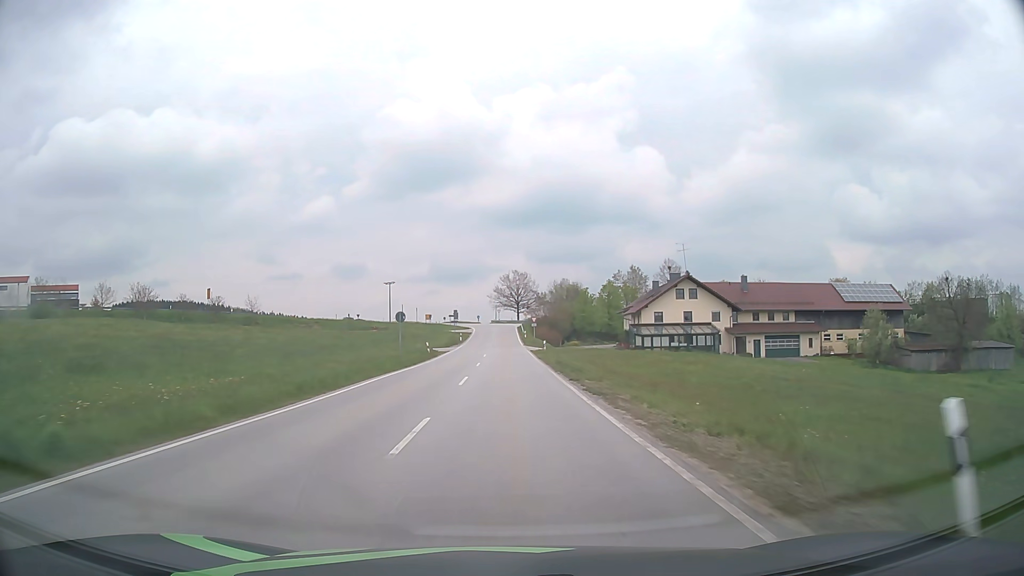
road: secondary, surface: asphalt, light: Day
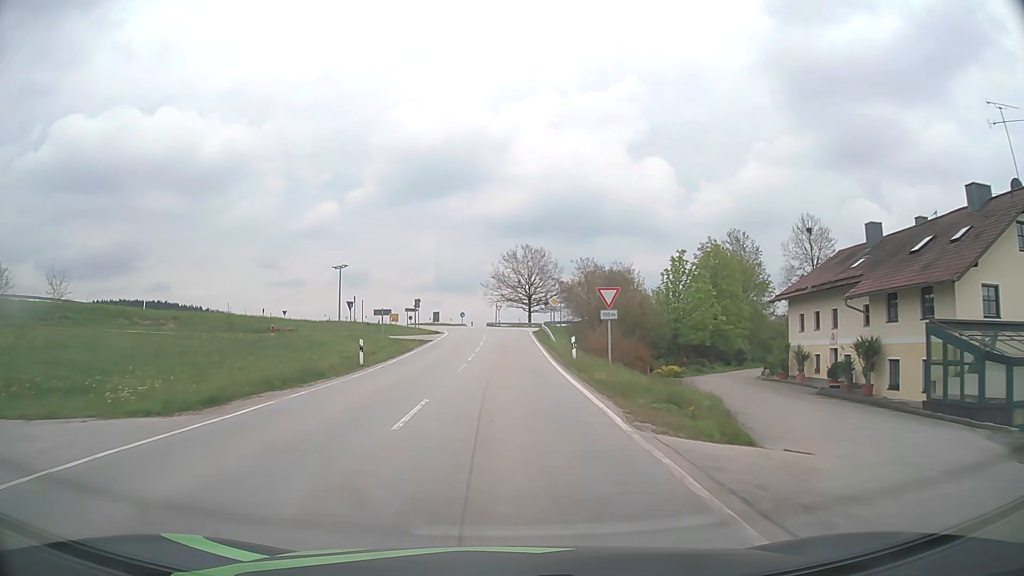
(-0.1, +58.6) m; 0°
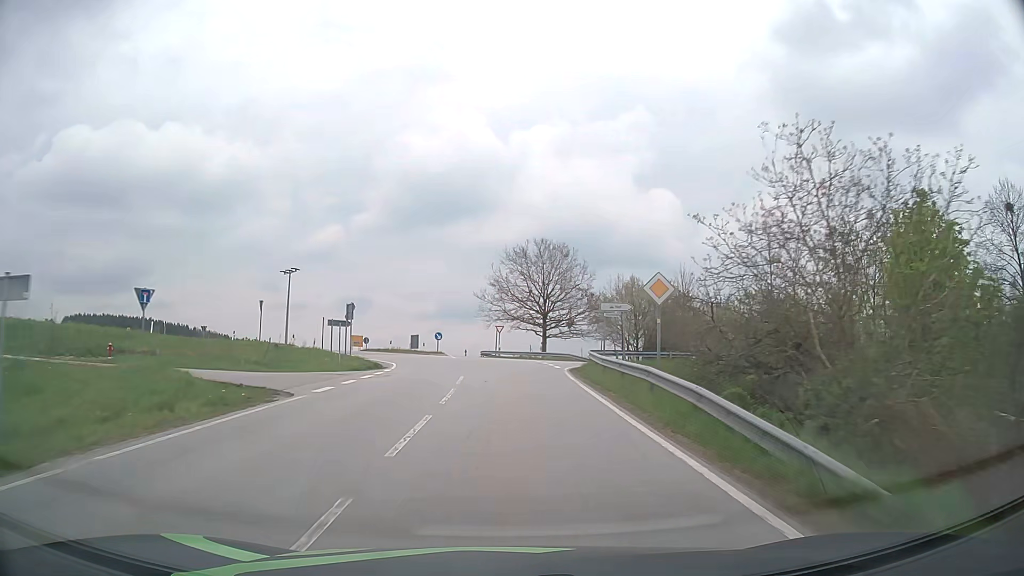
(-0.2, +31.5) m; 0°
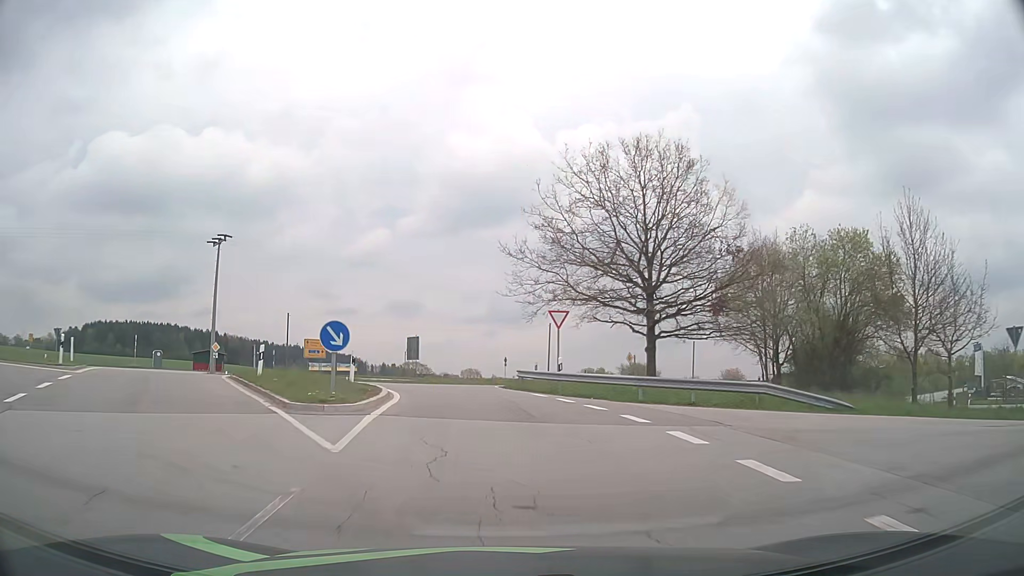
(-0.5, +35.5) m; -4°
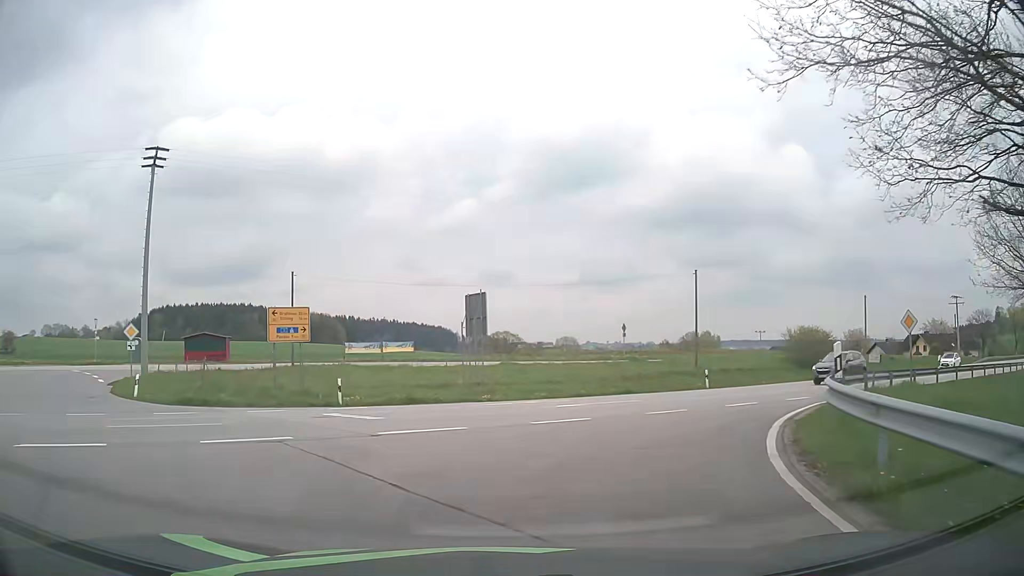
(-2.0, +24.2) m; -9°
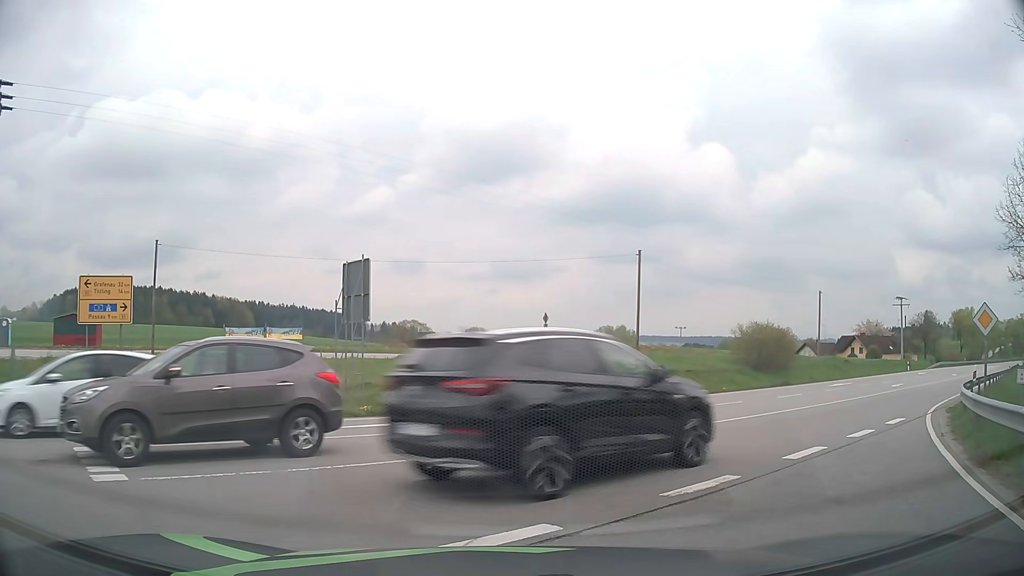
(+0.3, +7.4) m; +6°
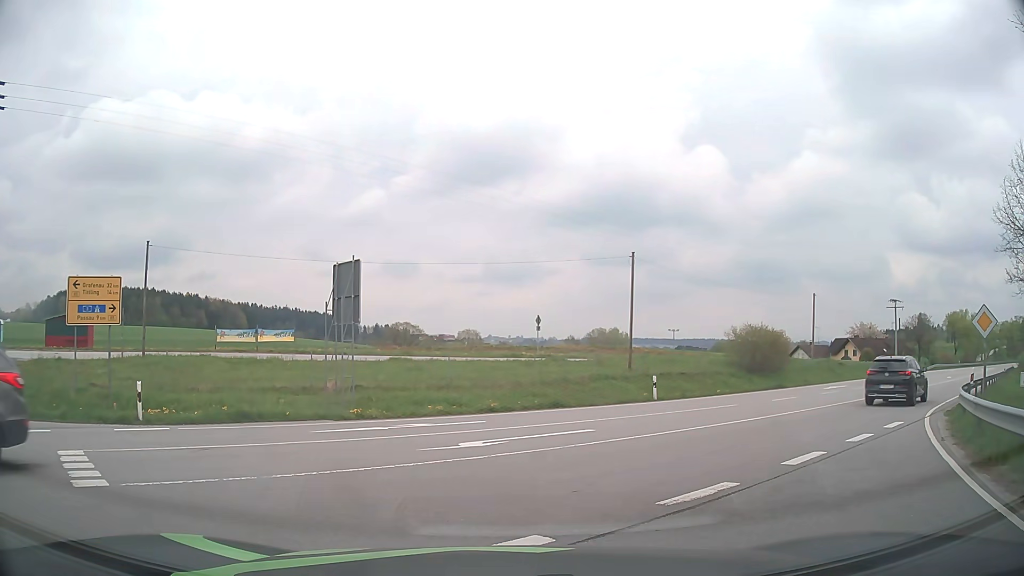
(0.0, +0.3) m; 0°
